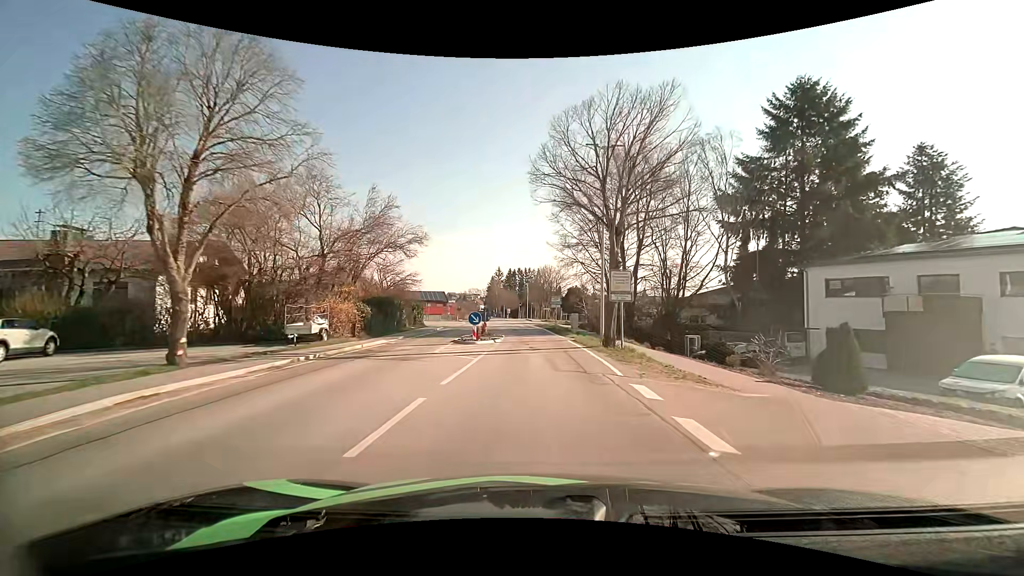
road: tertiary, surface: asphalt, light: Day
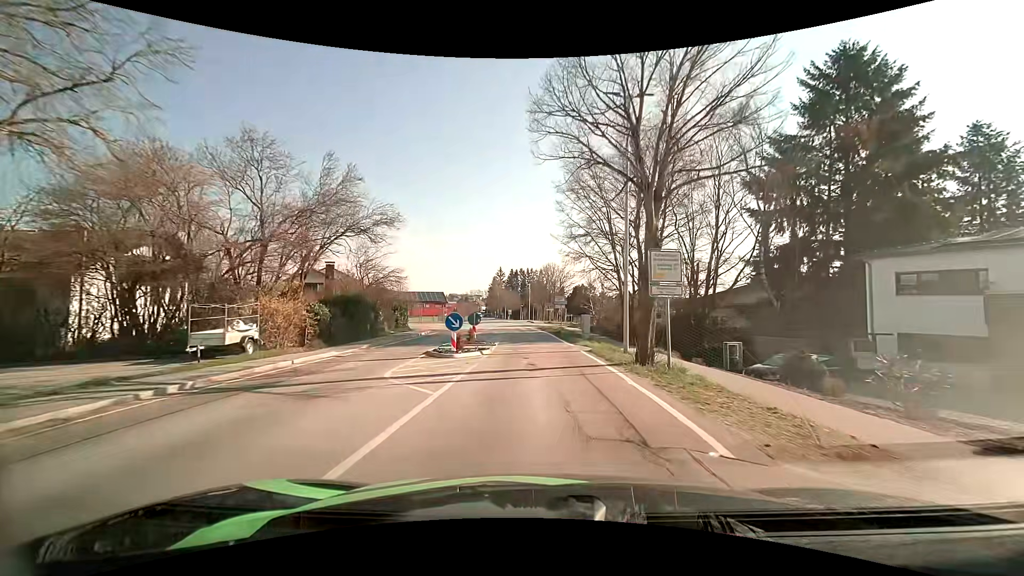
(0.0, +6.0) m; 0°
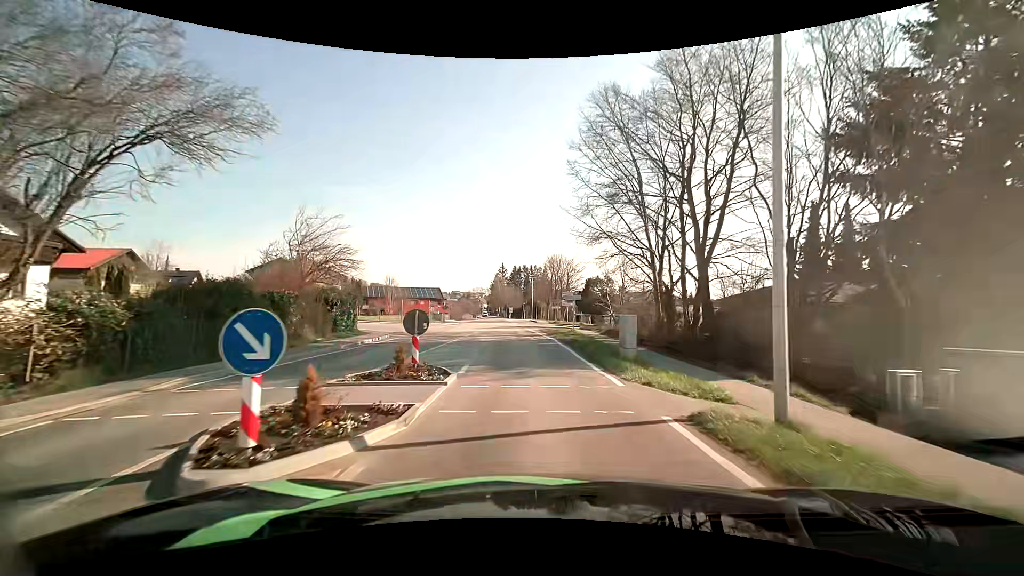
(-0.1, +11.4) m; 0°
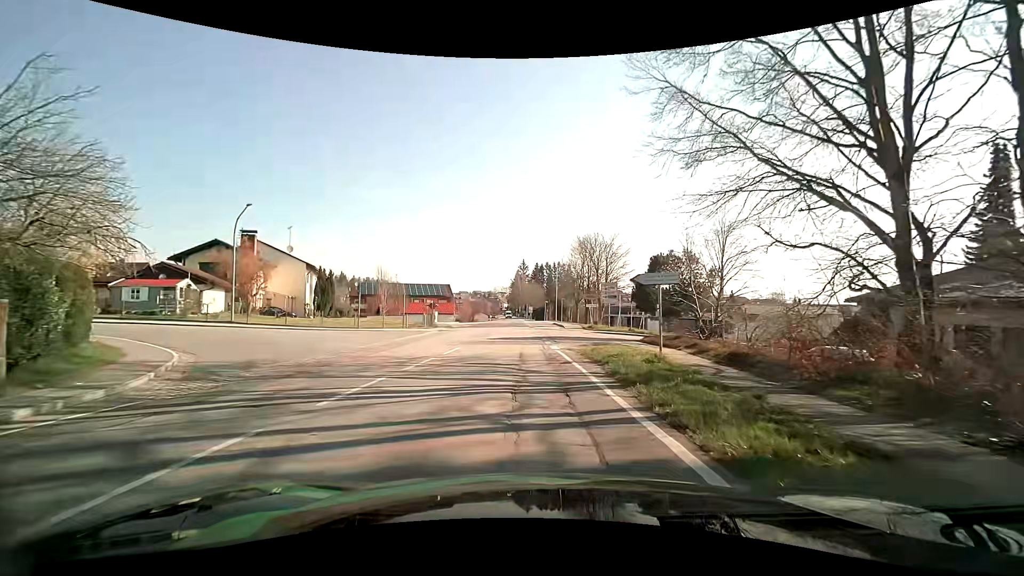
(-0.5, +19.6) m; -3°
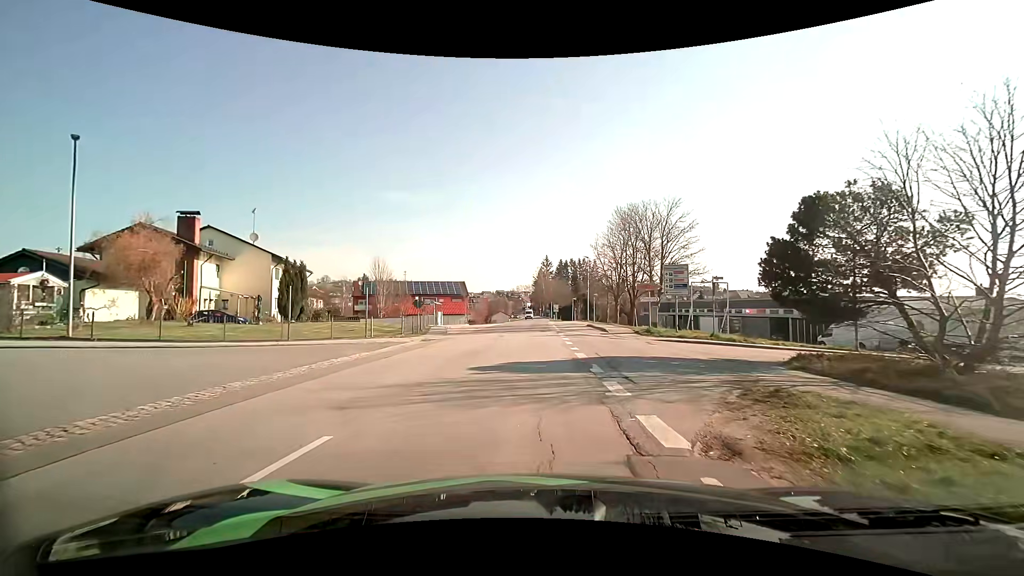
(-0.3, +13.8) m; -3°
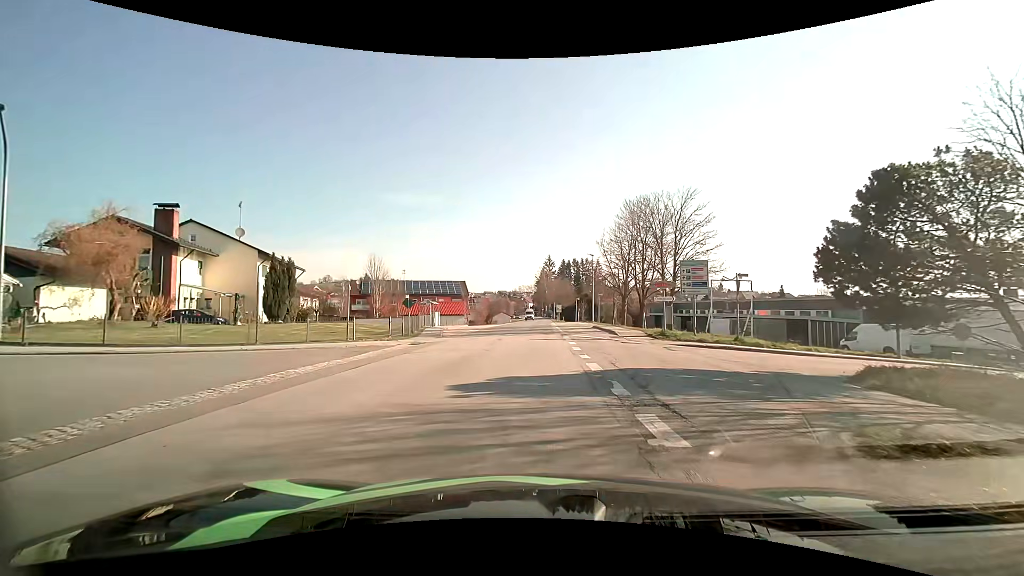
(0.0, +2.9) m; 0°
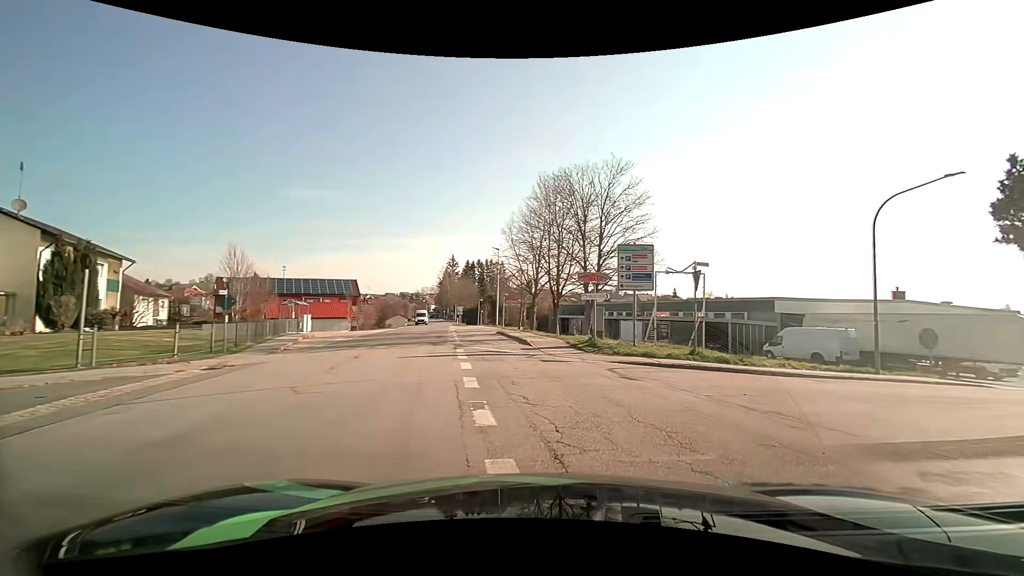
(+0.4, +8.3) m; +10°
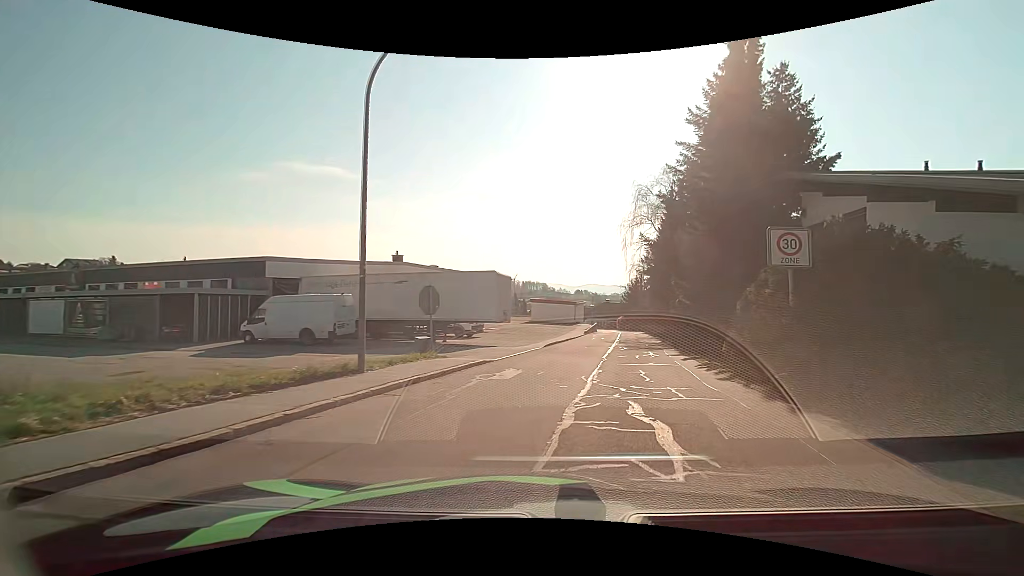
(+6.2, +11.9) m; +50°
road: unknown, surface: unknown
(+1, +10) (+4, +20) (+6, +29) (+8, +39) (+10, +49) (+12, +59) (+14, +69) (+16, +78) (+16, +88) (+15, +98) m
